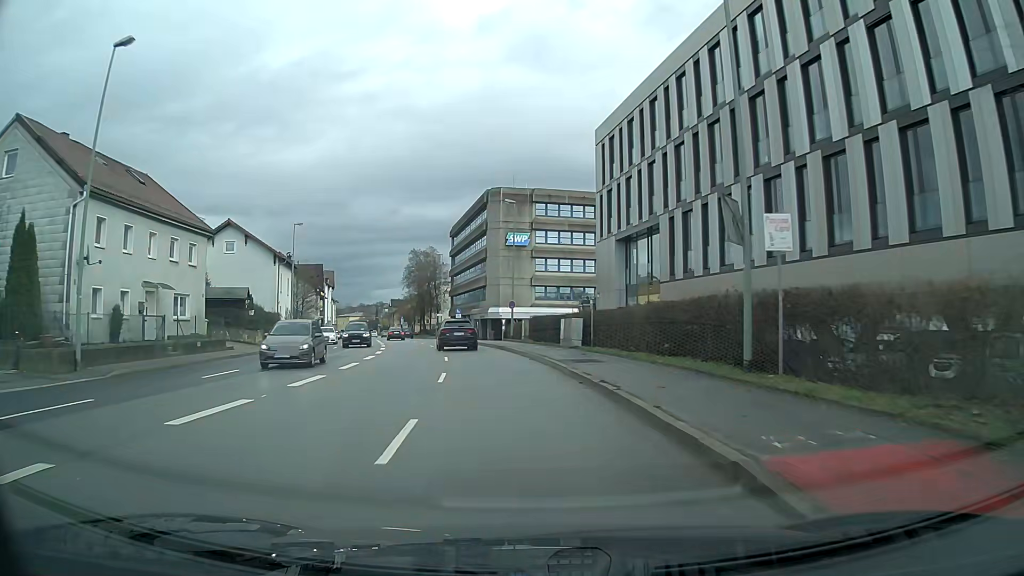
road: primary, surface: asphalt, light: Day
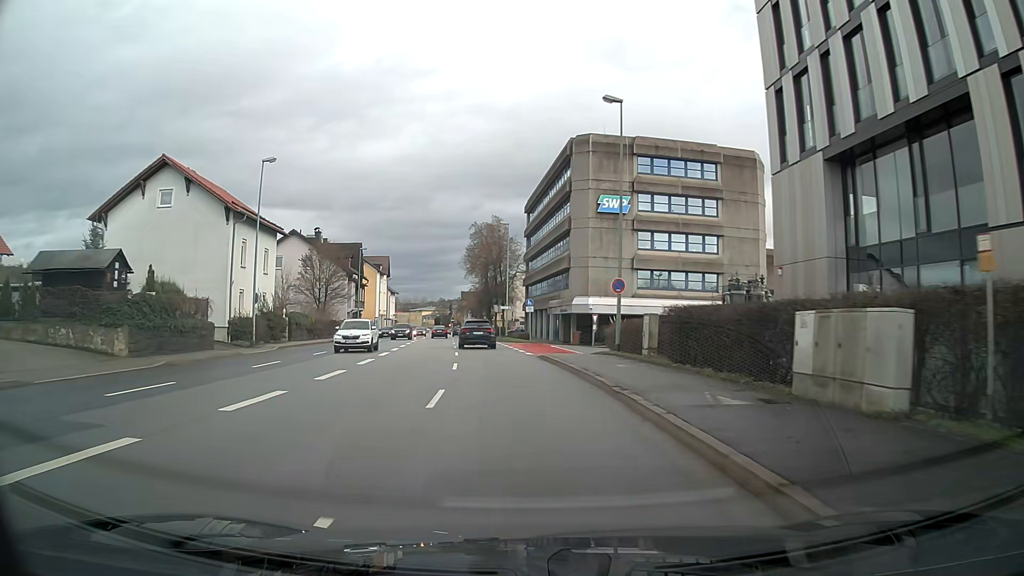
(-1.4, +22.9) m; -6°
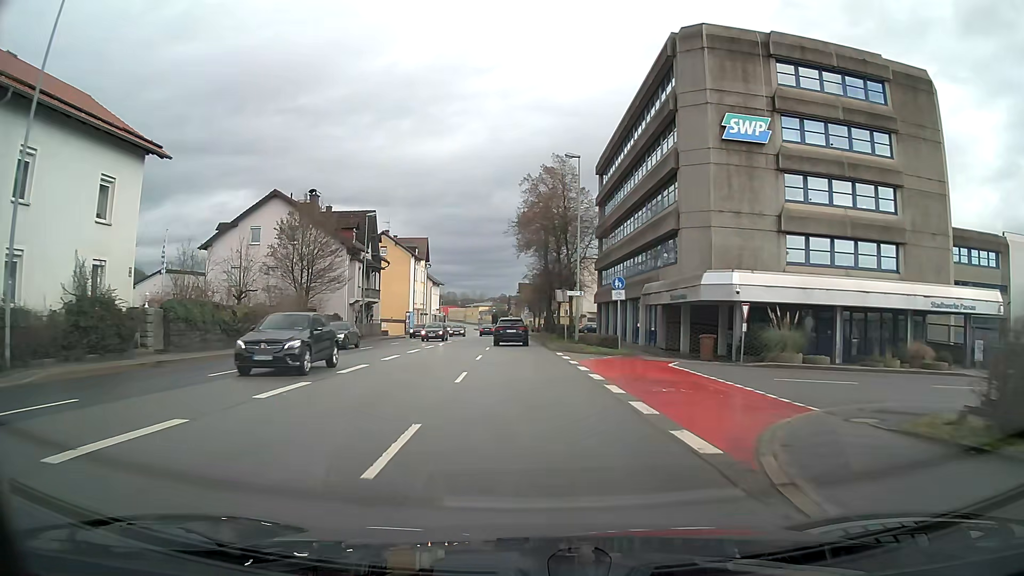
(-1.1, +23.1) m; -5°
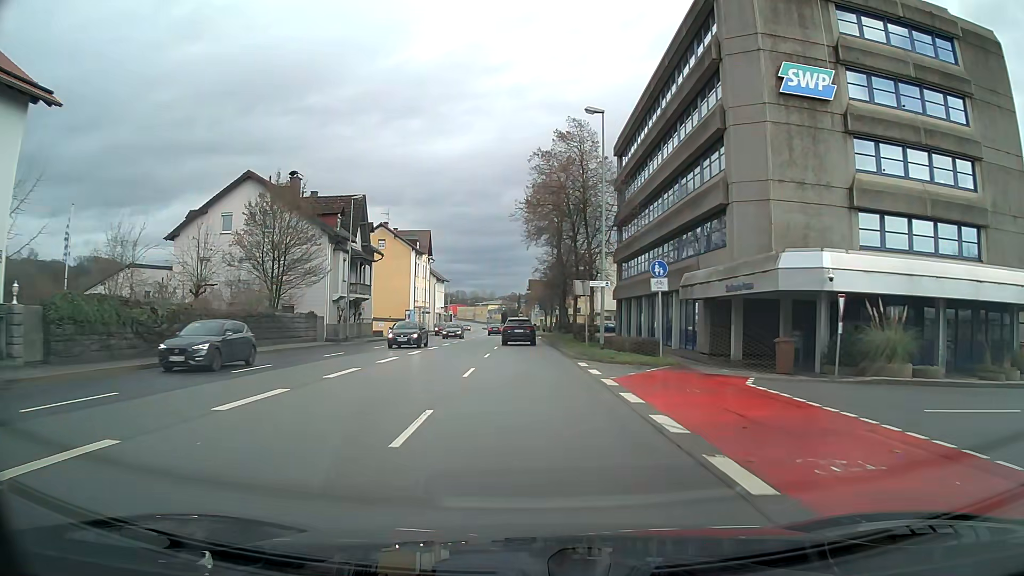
(-0.1, +7.7) m; -1°
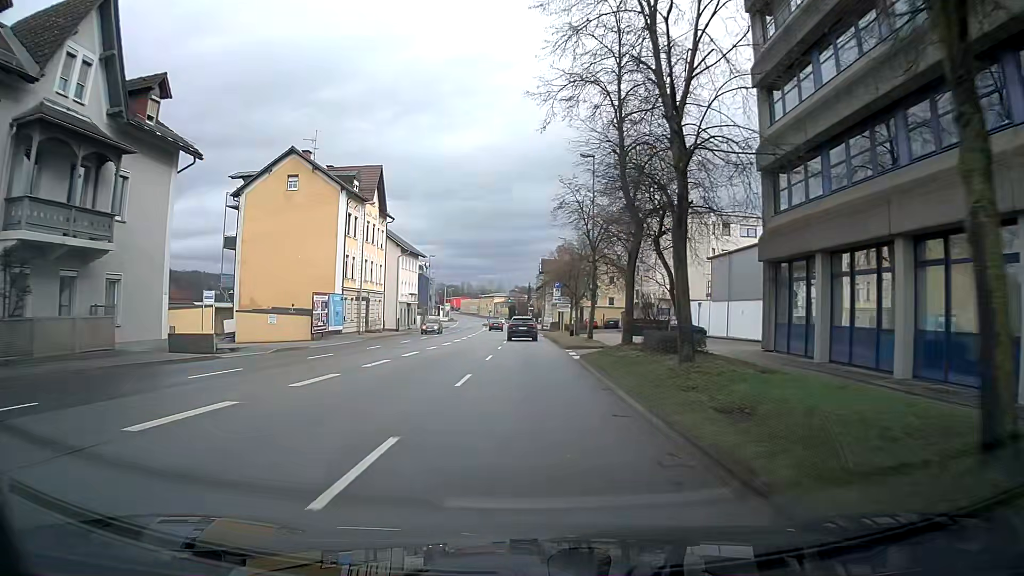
(-0.4, +38.6) m; -1°
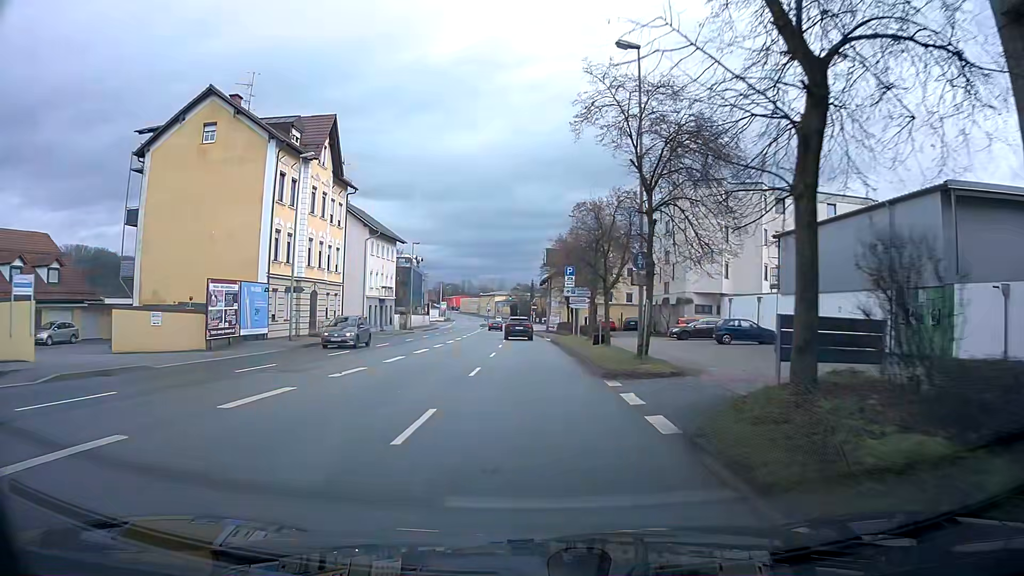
(-0.2, +15.5) m; 0°
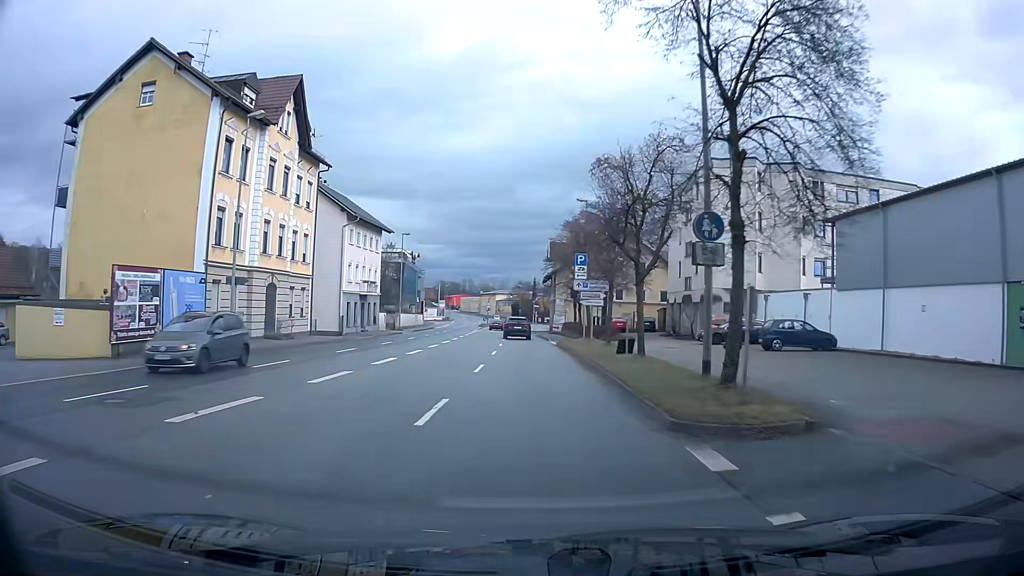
(0.0, +7.7) m; 0°
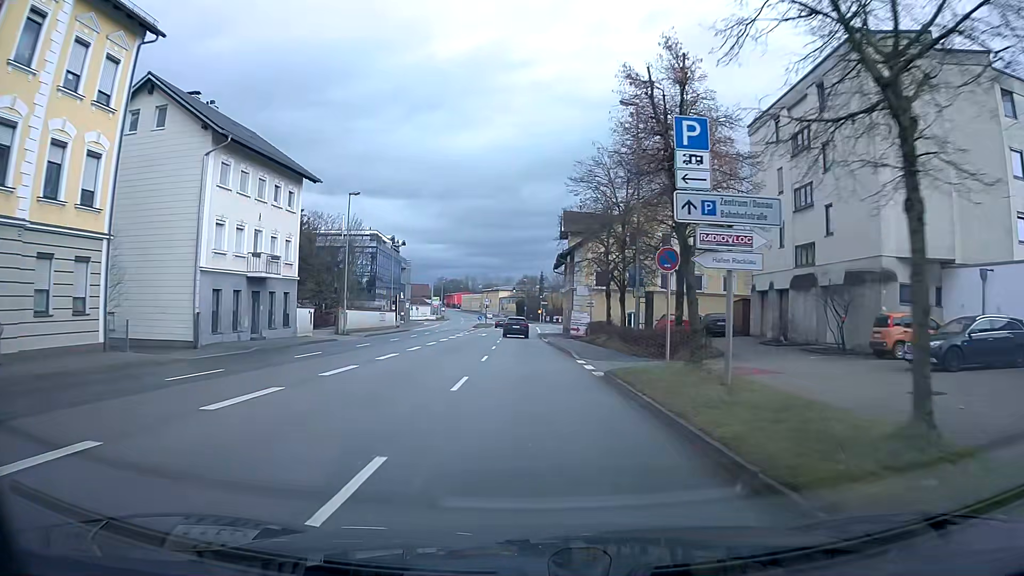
(-0.4, +23.0) m; -1°
